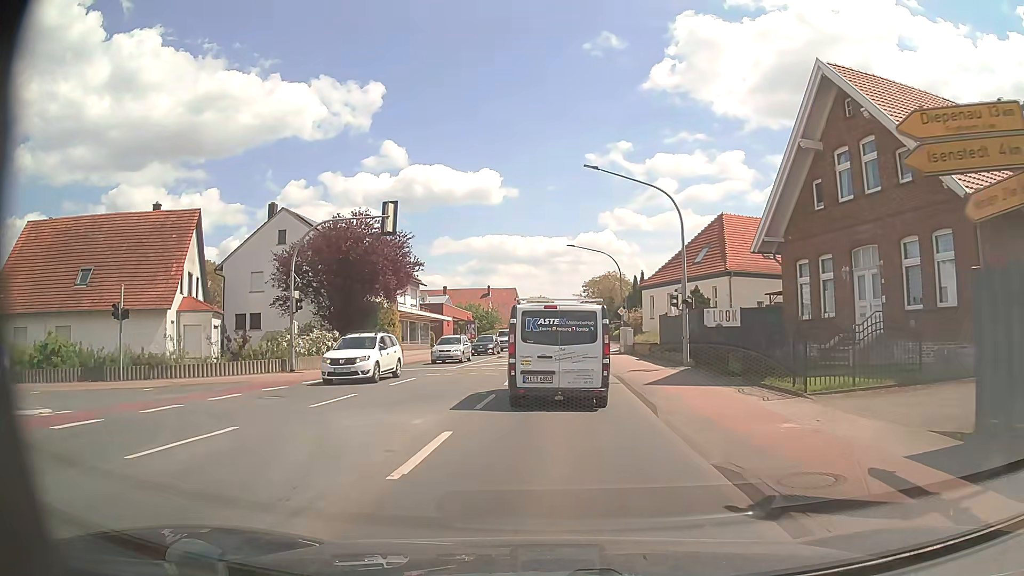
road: primary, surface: asphalt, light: Day
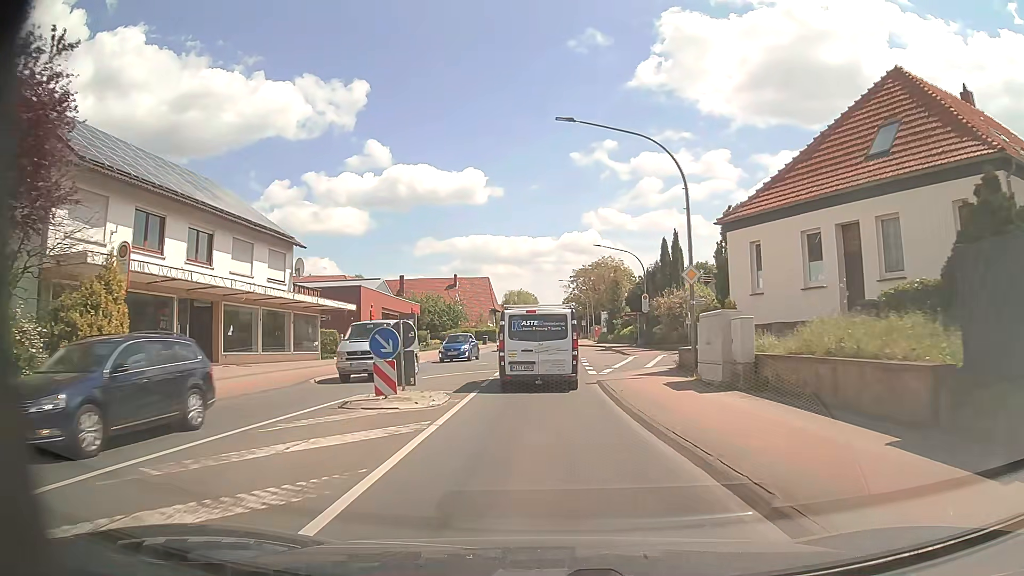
(+0.5, +29.0) m; +1°
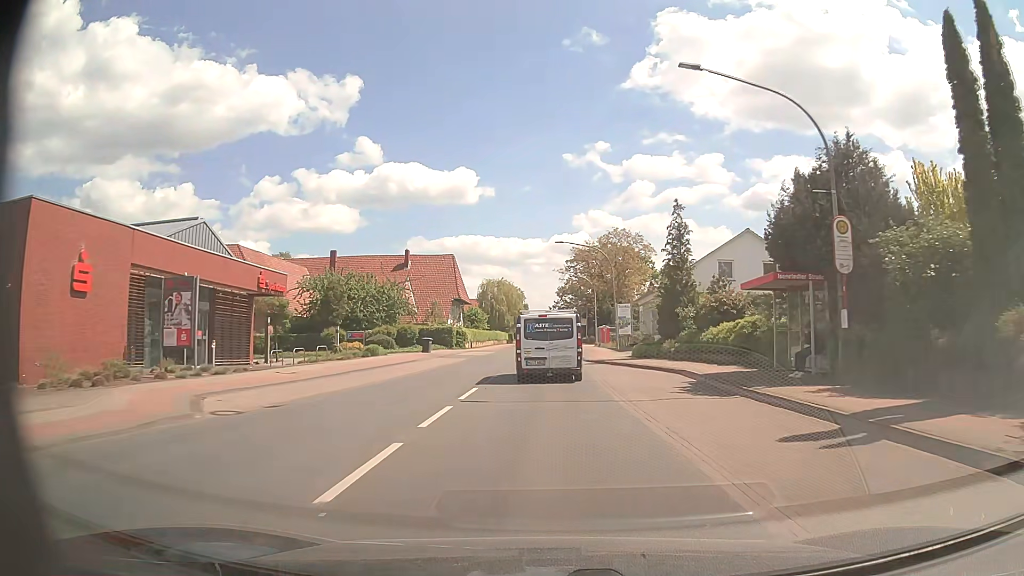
(+0.2, +35.7) m; +1°
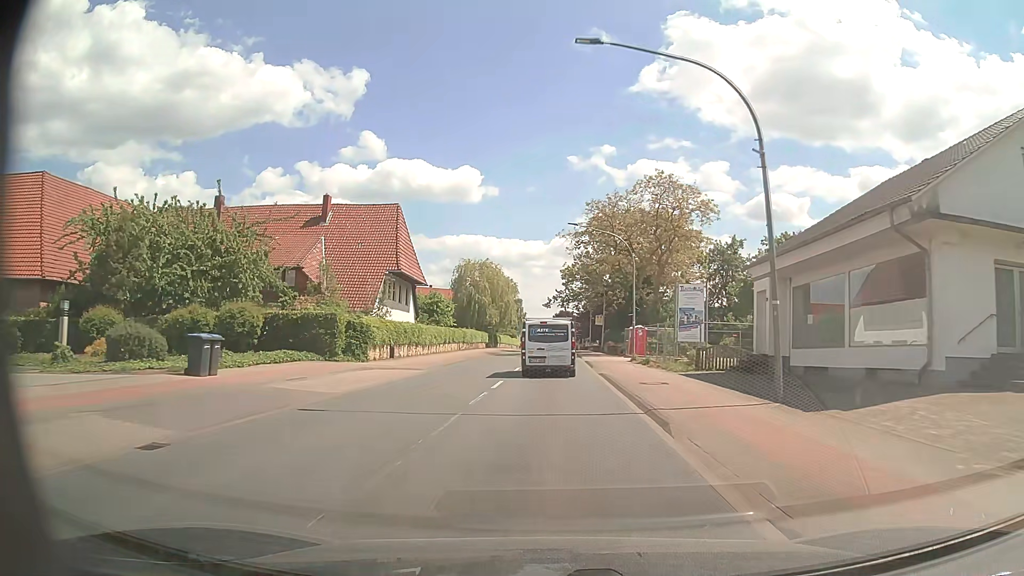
(+0.1, +33.1) m; 0°
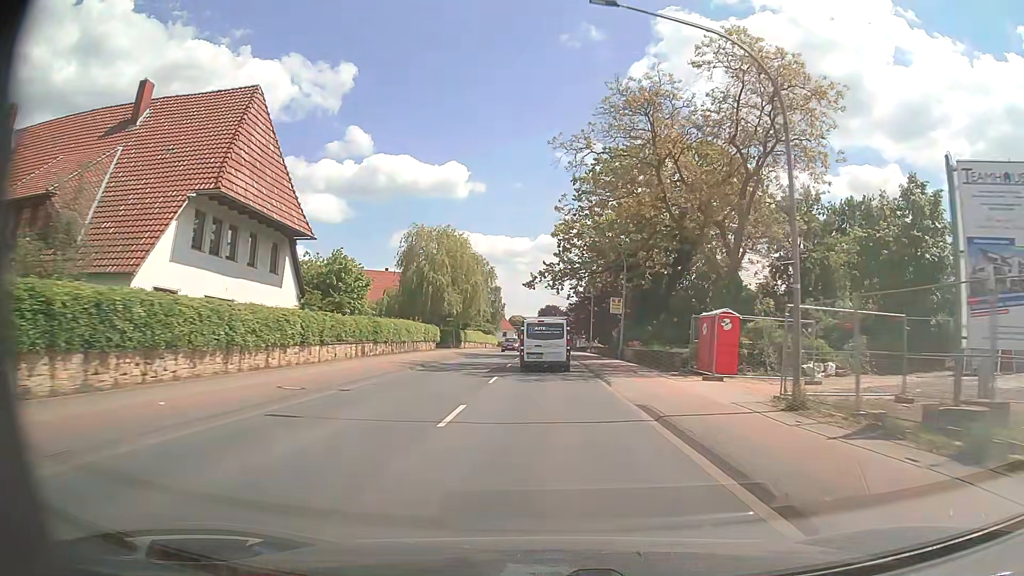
(+0.1, +26.8) m; +1°
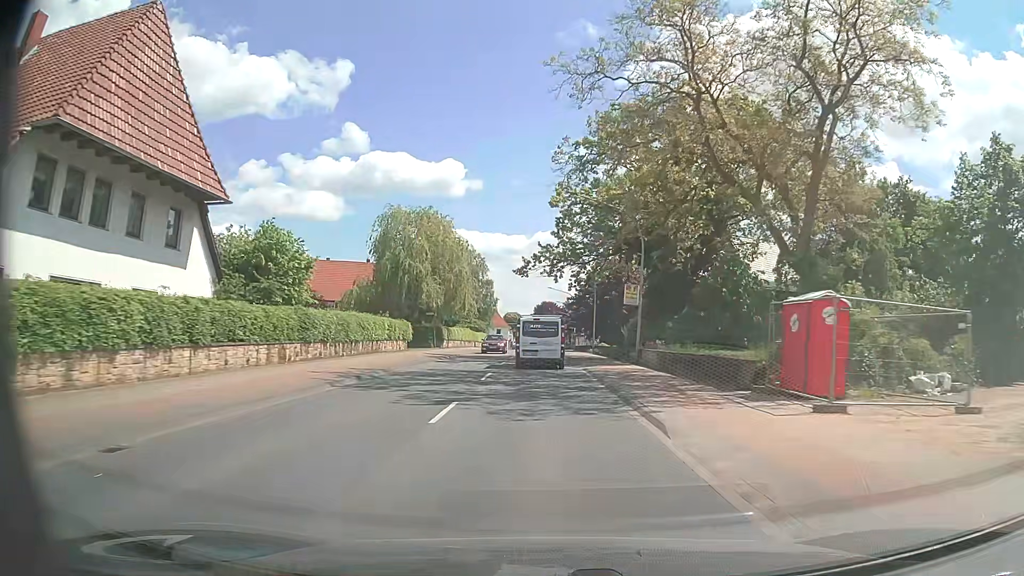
(0.0, +9.1) m; 0°
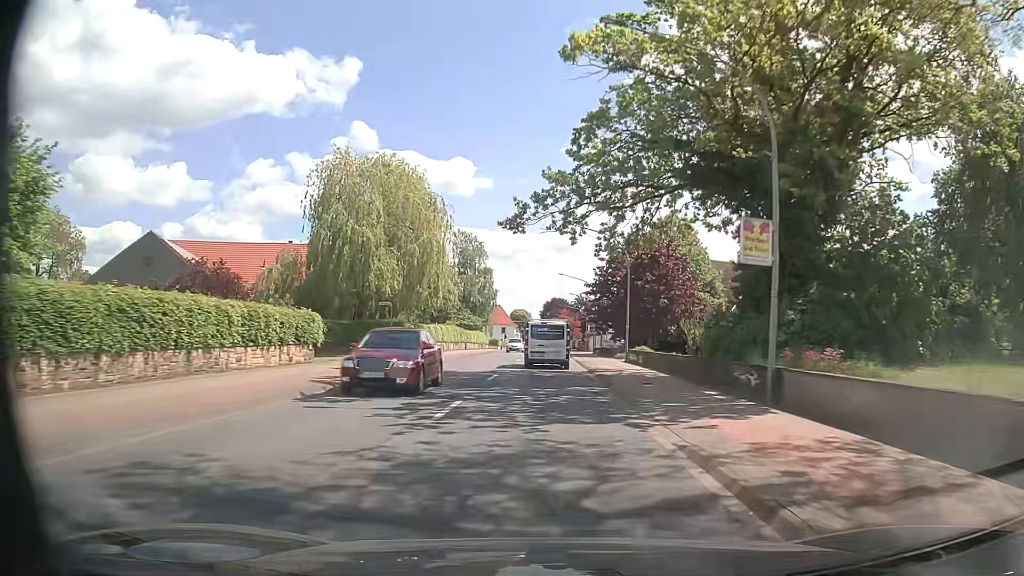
(+0.1, +18.1) m; -1°
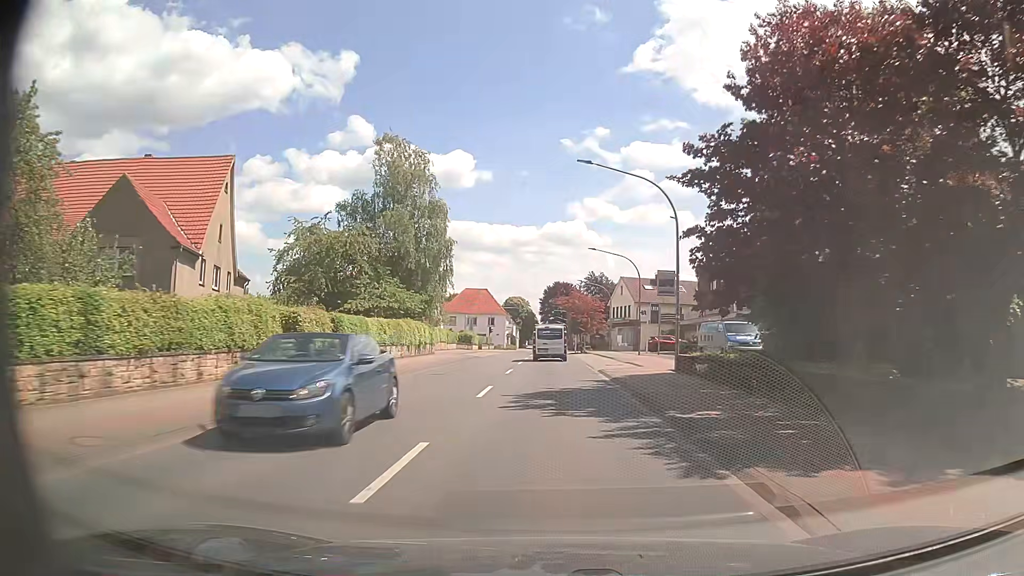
(+0.2, +41.7) m; 0°
(0, +10) (0, +20) (0, +30) (0, +40) (0, +50) (0, +60) (0, +70) (0, +80) (0, +90) (0, +100) m
